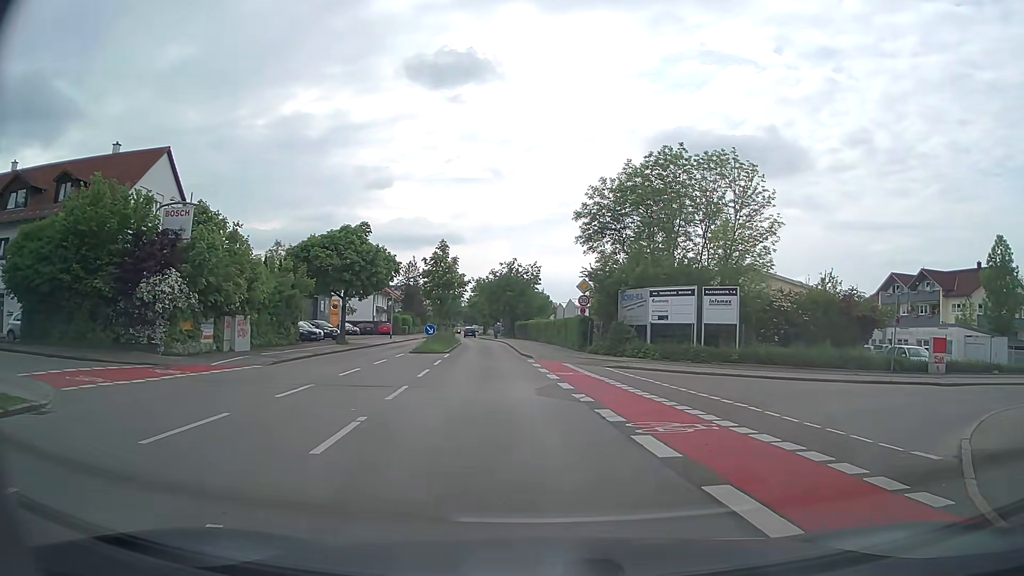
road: tertiary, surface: asphalt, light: Day
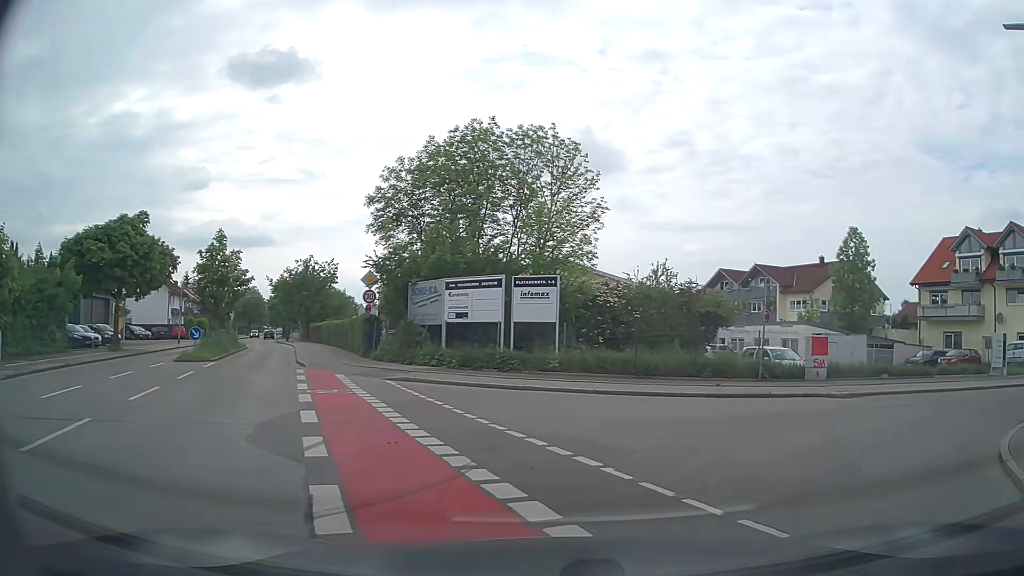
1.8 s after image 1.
(+0.7, +5.5) m; +17°
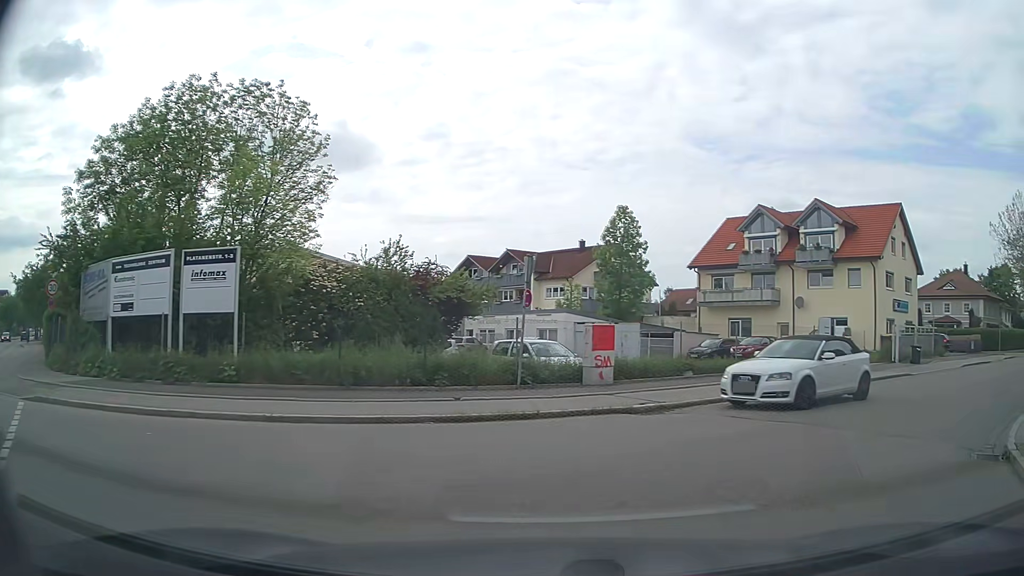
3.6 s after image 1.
(+1.0, +5.9) m; +22°
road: residential
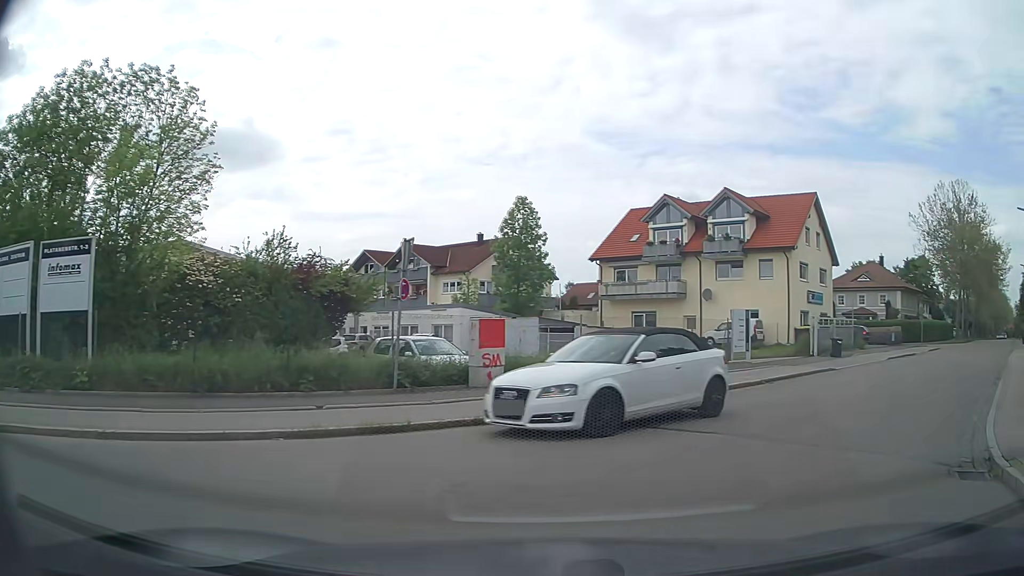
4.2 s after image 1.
(+0.1, +1.9) m; +8°
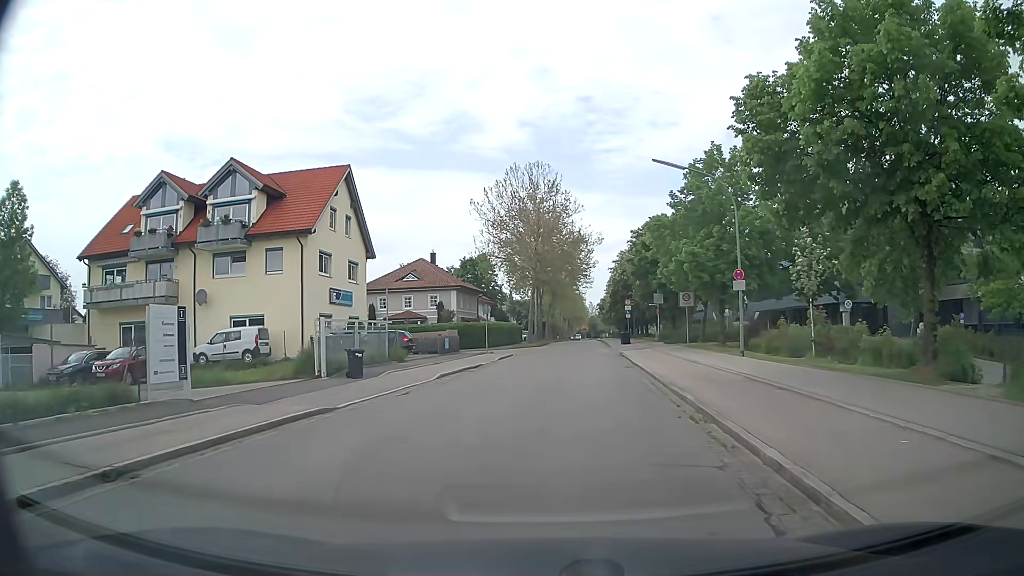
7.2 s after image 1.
(+4.5, +10.4) m; +39°
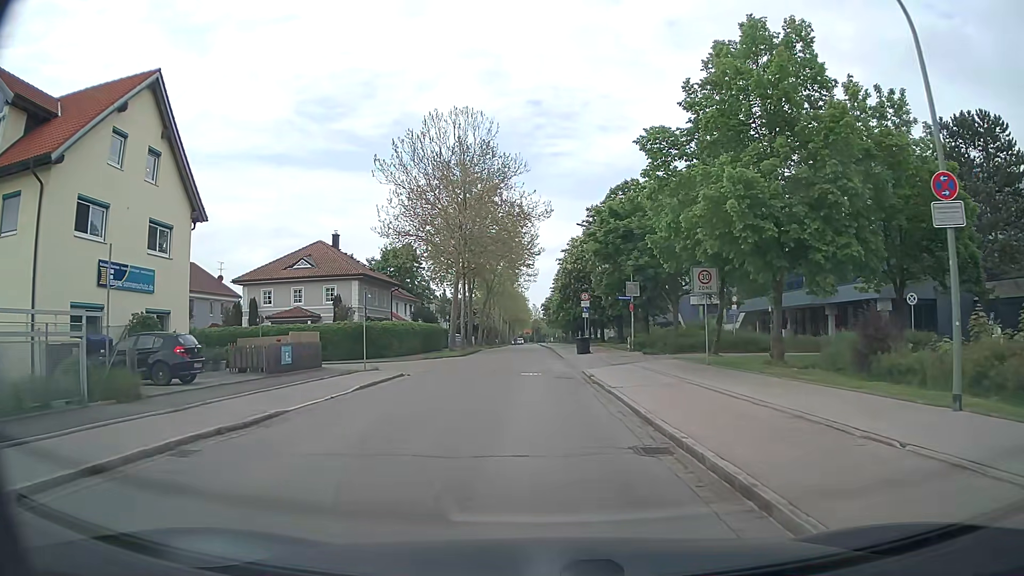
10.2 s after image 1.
(+0.7, +17.5) m; +4°
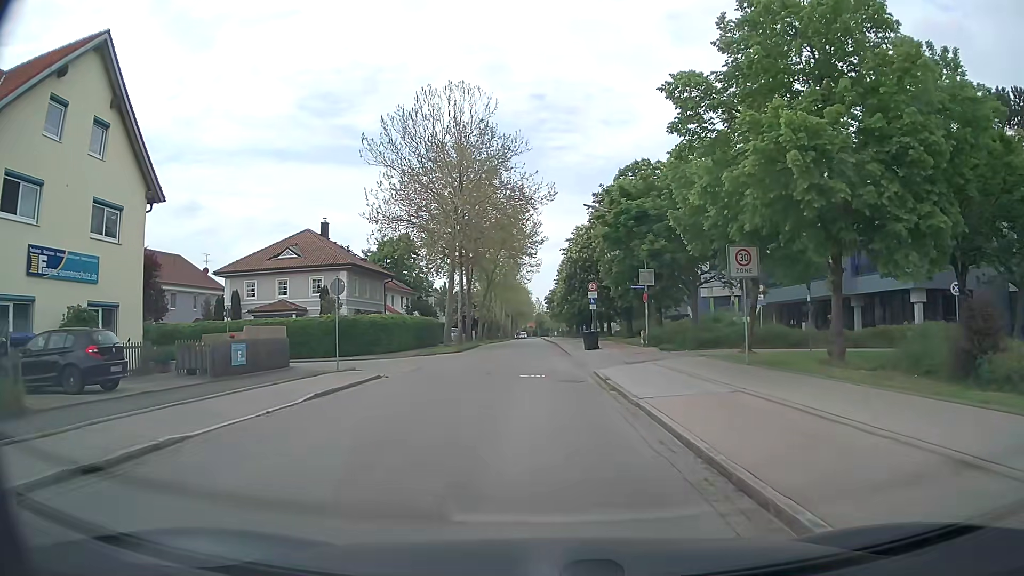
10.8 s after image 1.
(0.0, +4.1) m; -1°
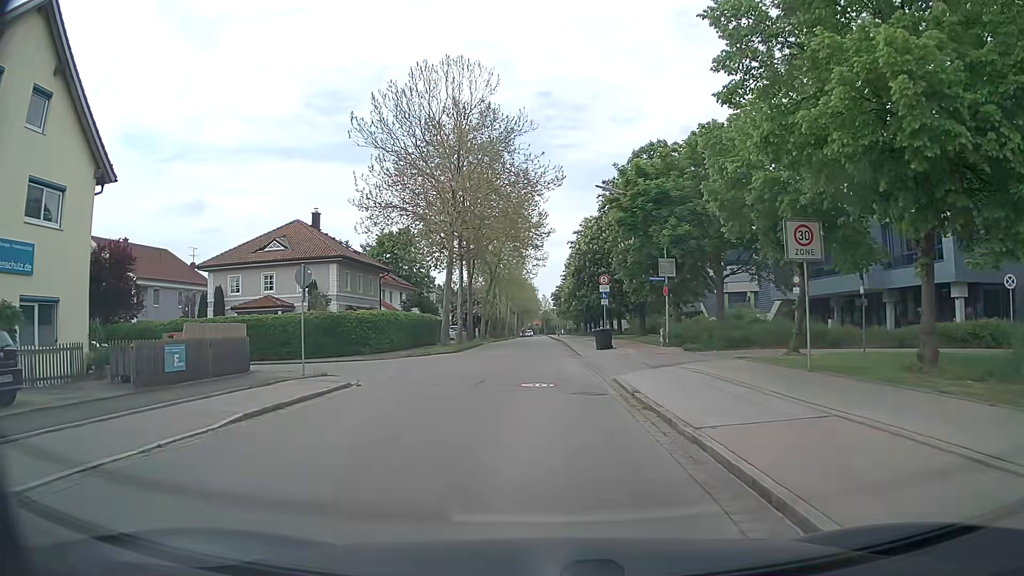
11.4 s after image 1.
(0.0, +4.0) m; 0°
